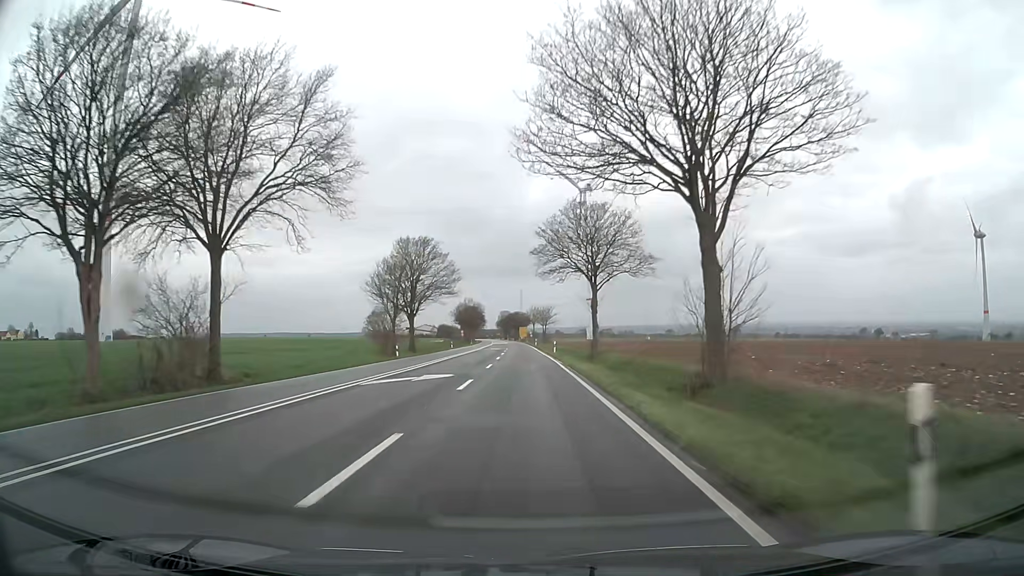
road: primary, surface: asphalt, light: Day
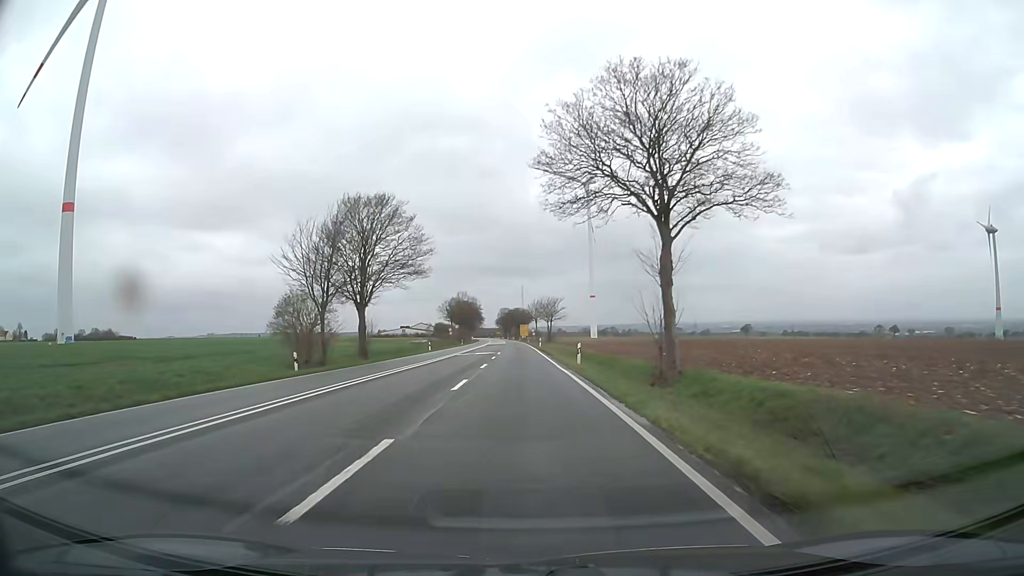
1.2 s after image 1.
(0.0, +24.4) m; 0°
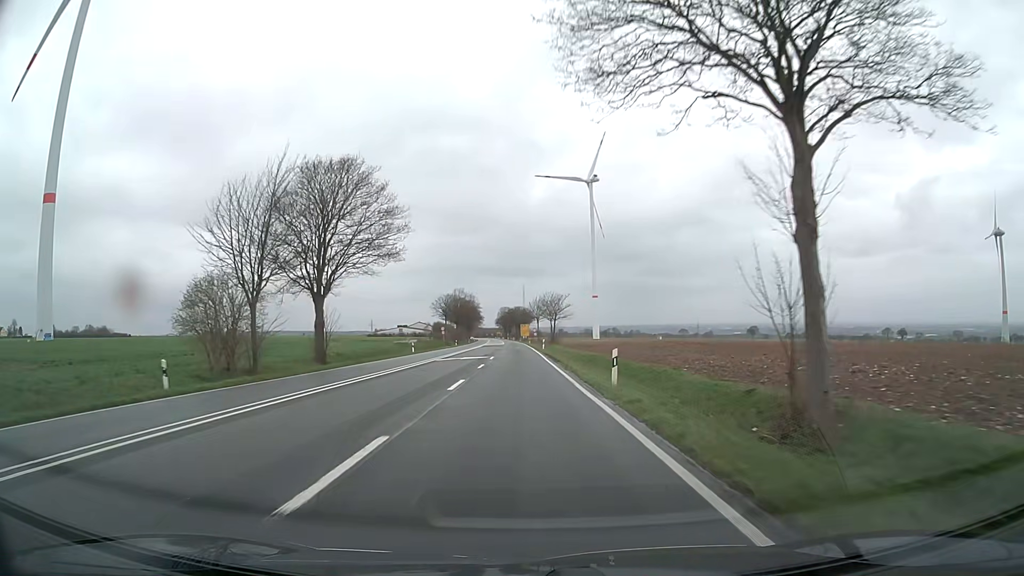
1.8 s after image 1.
(0.0, +11.8) m; 0°
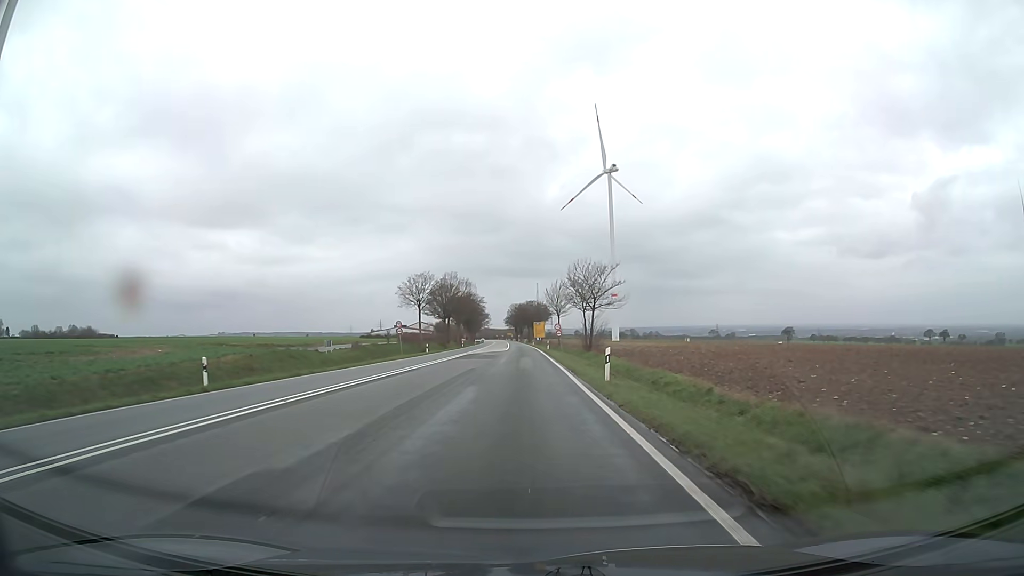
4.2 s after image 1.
(-0.6, +45.4) m; -1°
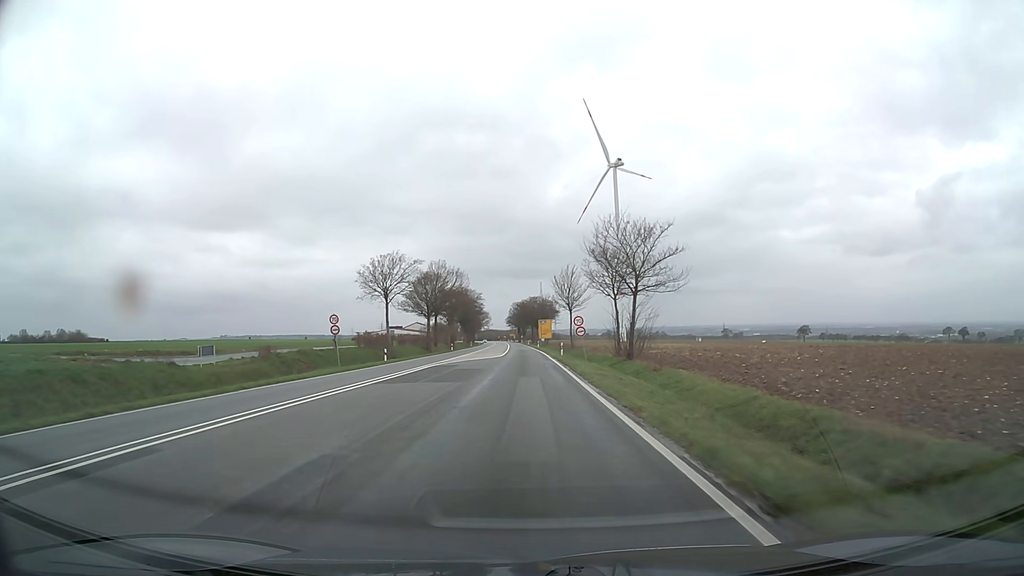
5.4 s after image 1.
(-0.1, +22.1) m; -1°
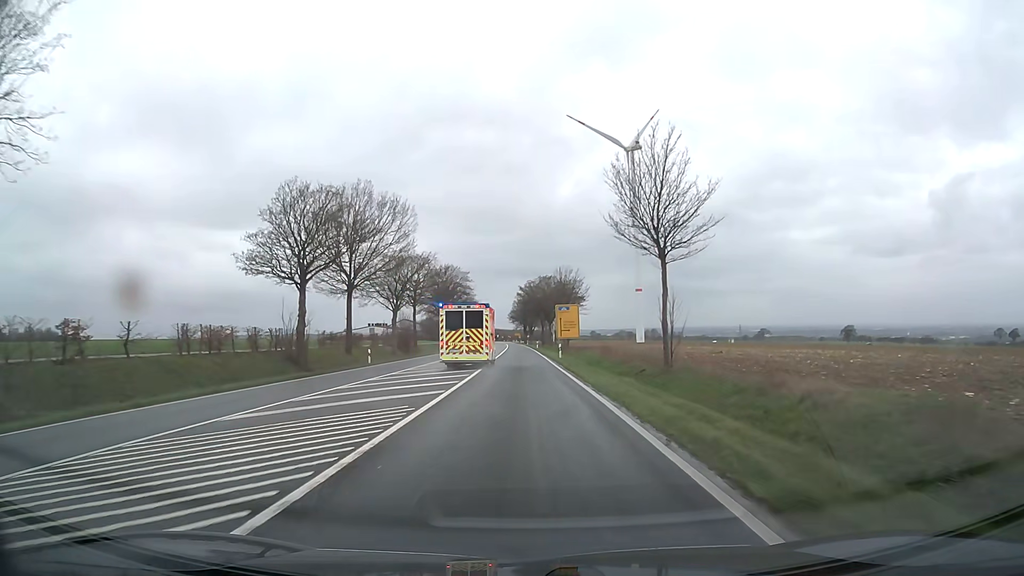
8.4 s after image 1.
(0.0, +54.5) m; 0°
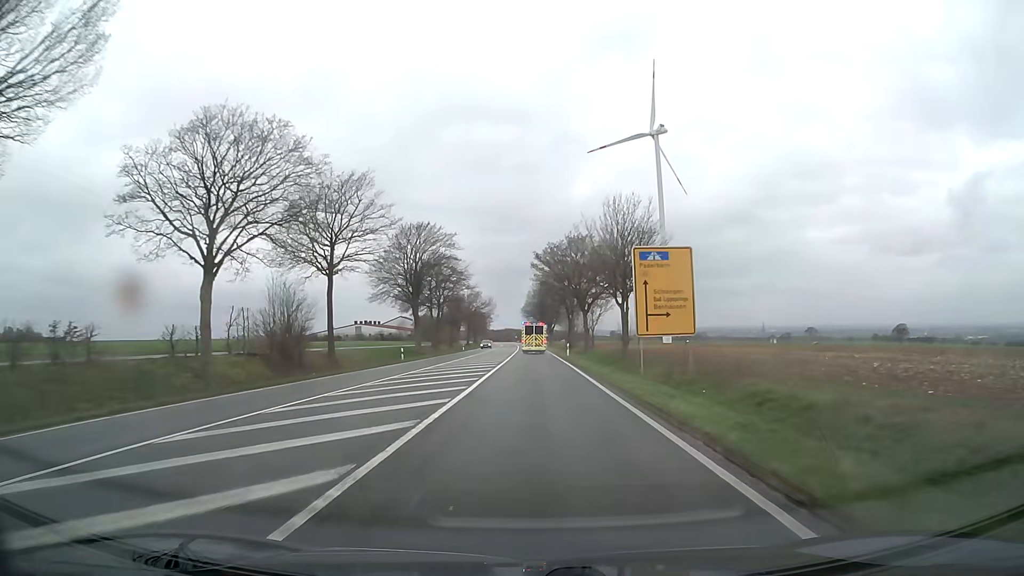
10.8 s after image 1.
(-0.7, +43.3) m; -2°
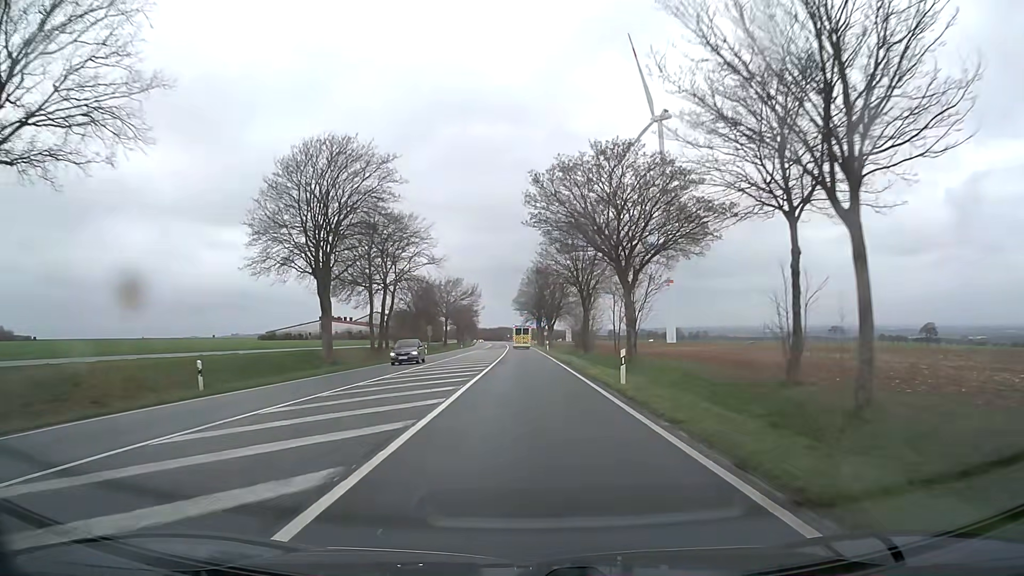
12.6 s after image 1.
(+0.2, +32.3) m; +1°
(0, +10) (0, +20) (0, +30) (0, +40) (0, +50) (0, +60) (-1, +70) (-1, +80) (-1, +90) (-1, +100) m
